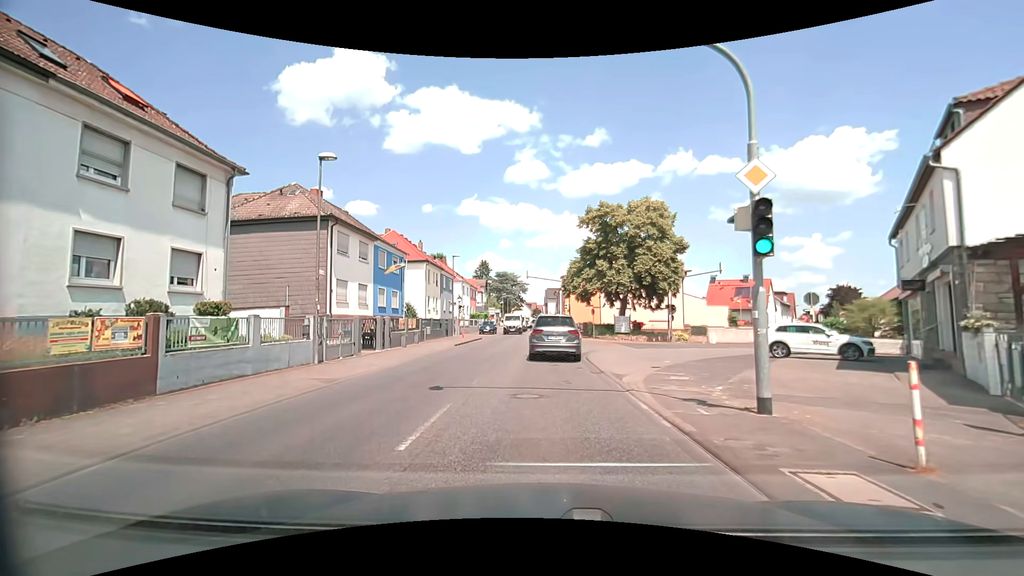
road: secondary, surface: asphalt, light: Day
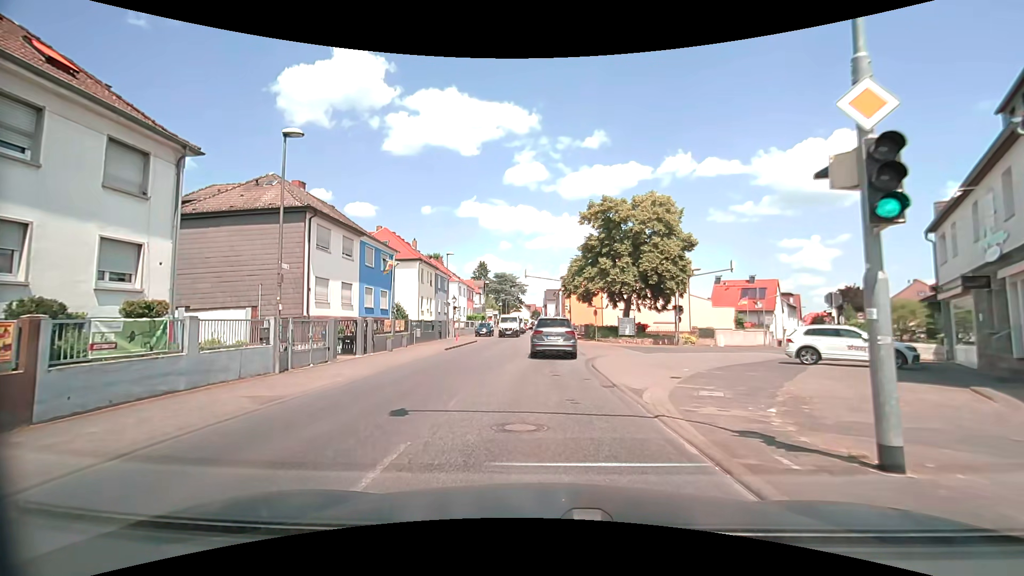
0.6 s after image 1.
(0.0, +2.8) m; 0°
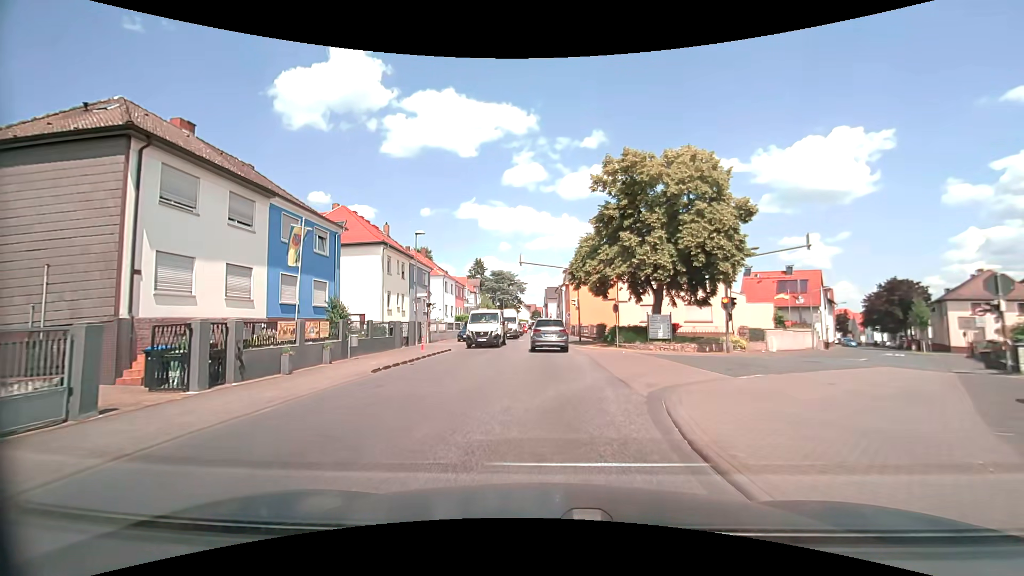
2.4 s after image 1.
(0.0, +11.6) m; 0°
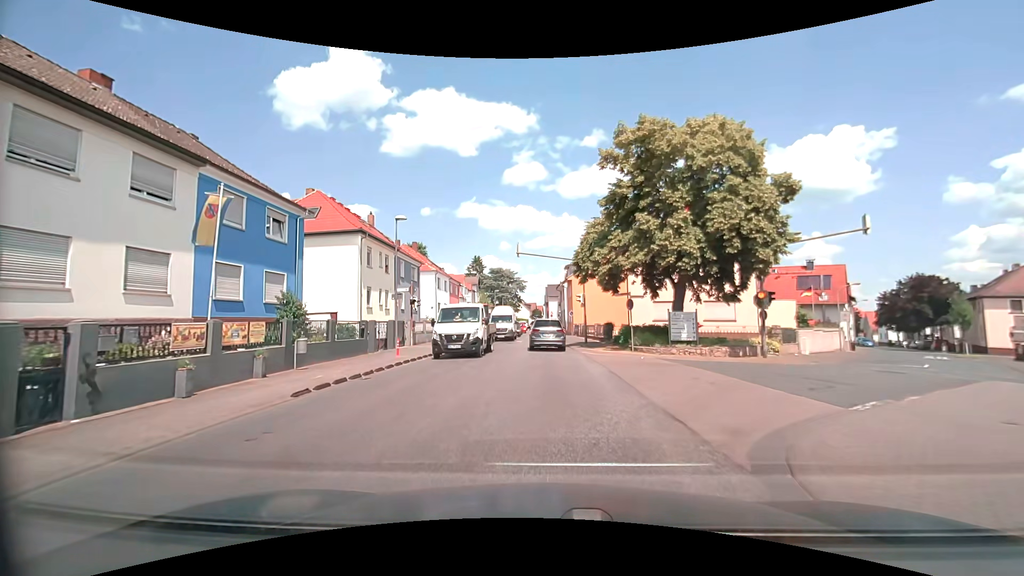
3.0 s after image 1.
(0.0, +4.9) m; 0°
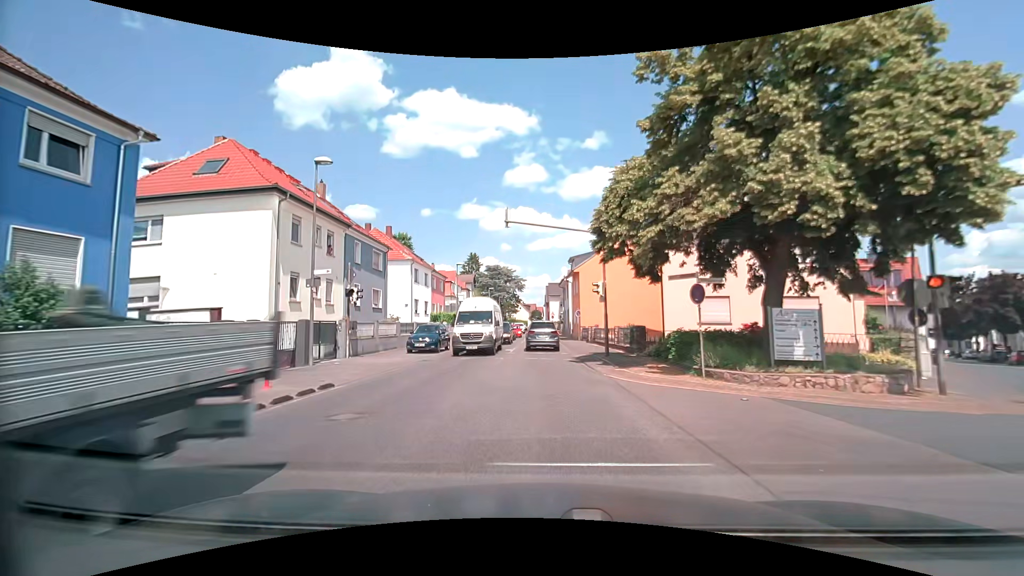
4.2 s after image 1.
(0.0, +11.0) m; 0°
(0, +10) (0, +20) (0, +30) (0, +40) (0, +50) (-1, +60) (-1, +70) (-1, +80) (-1, +90) (-1, +100) m
